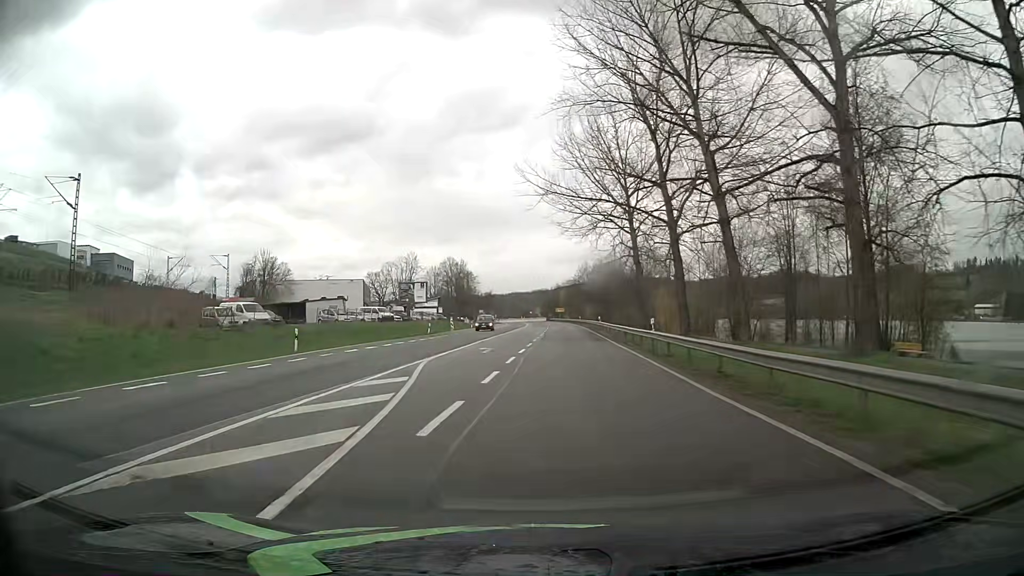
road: primary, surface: asphalt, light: Day
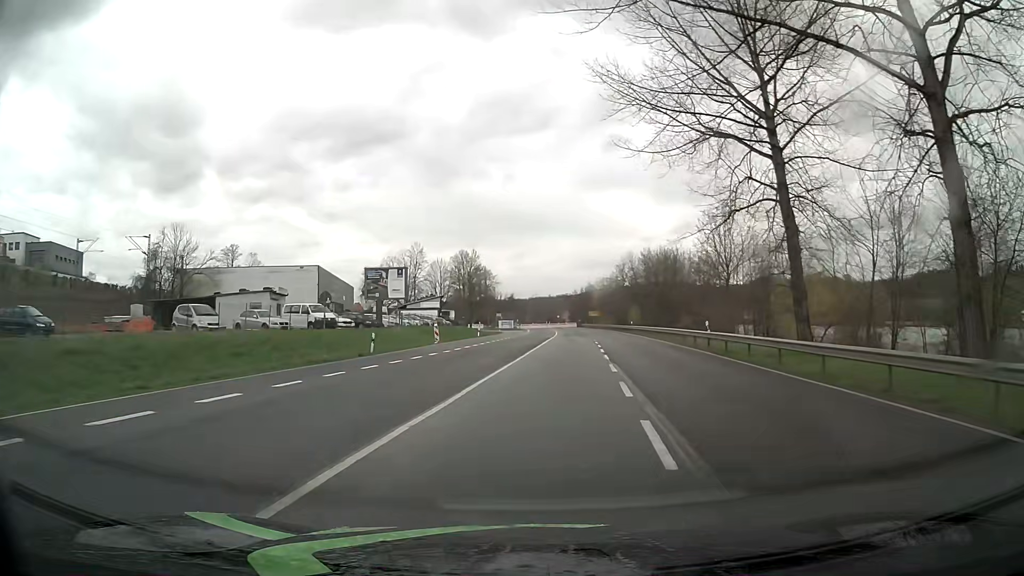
(-0.9, +31.6) m; -2°
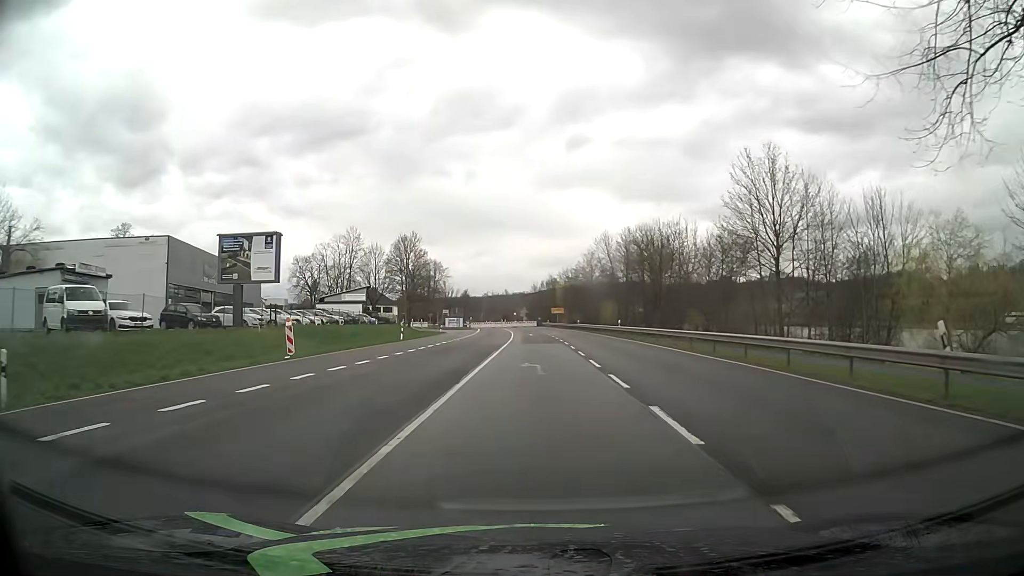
(+0.9, +22.7) m; +4°
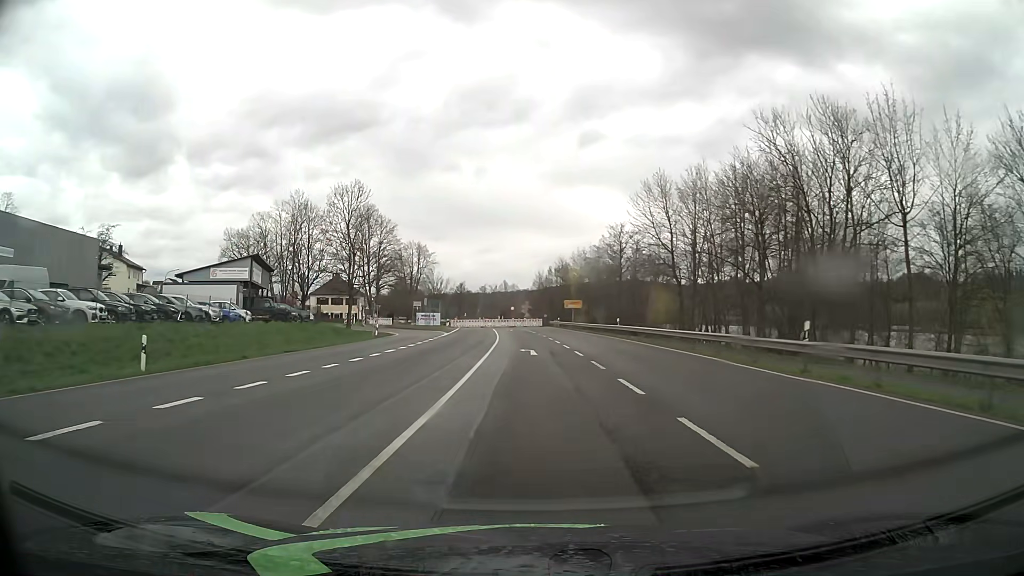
(0.0, +37.4) m; -1°
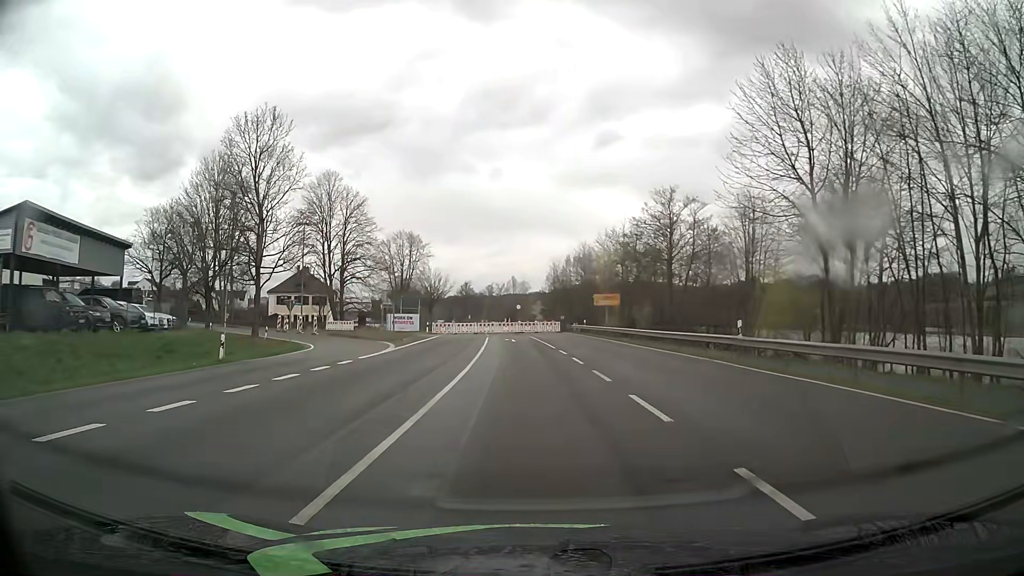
(0.0, +27.0) m; -1°
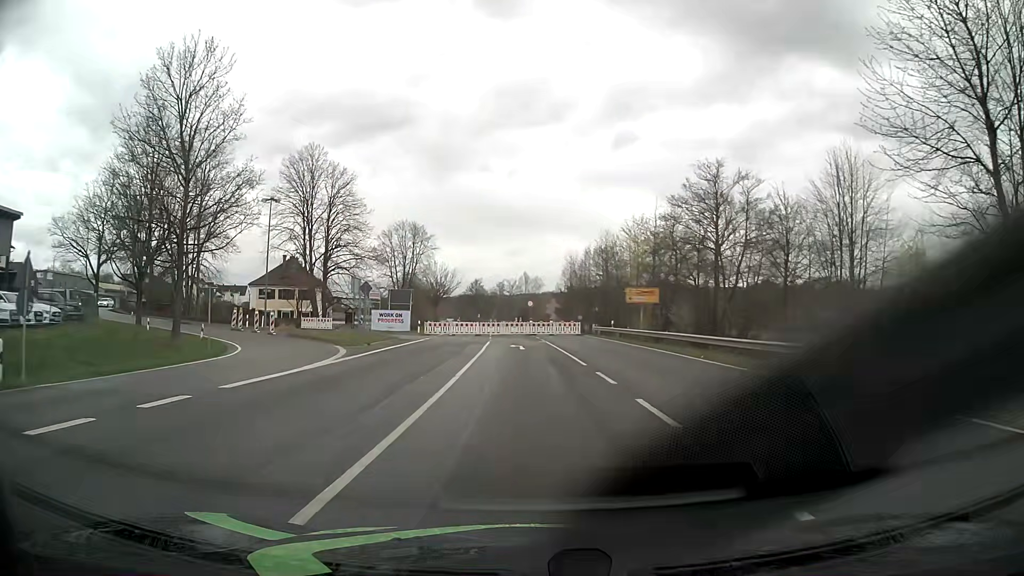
(-0.2, +12.2) m; -1°
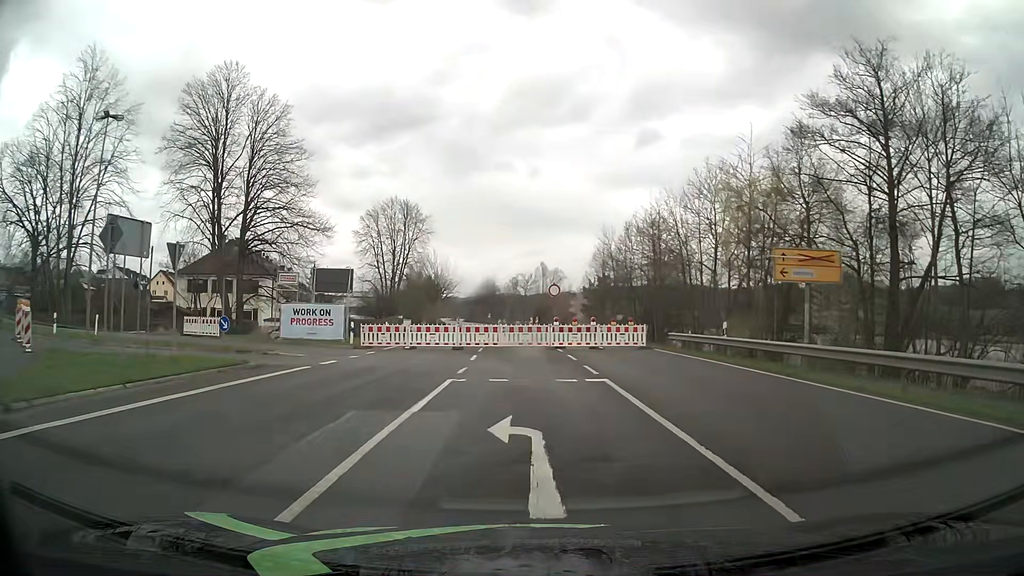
(-0.4, +25.2) m; -1°
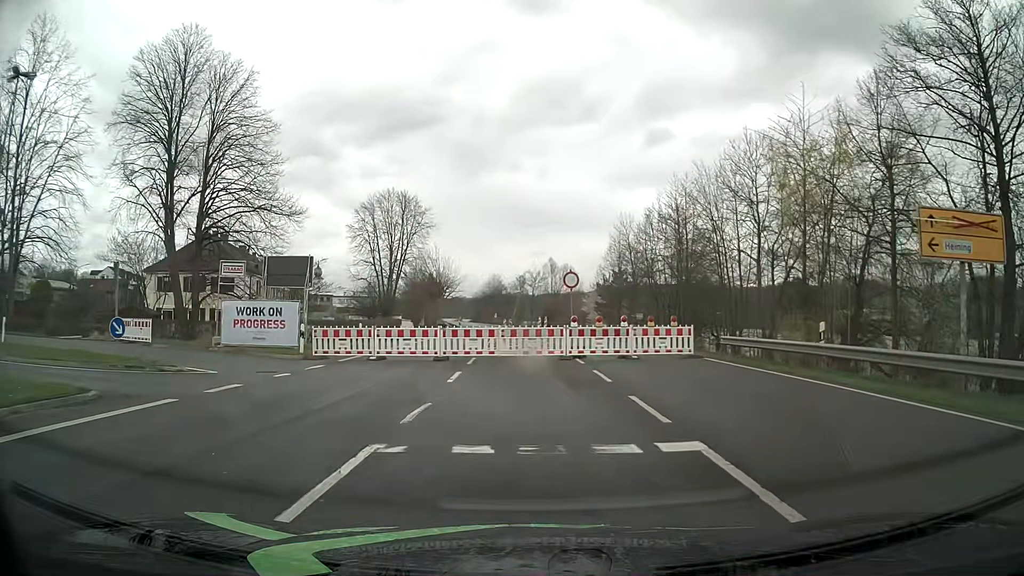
(0.0, +7.7) m; -1°
(-1, +10) (-6, +18) (-15, +23) (-25, +24) (-35, +26) (-44, +30) (-51, +37) (-55, +46) (-58, +56) (-60, +65) m
